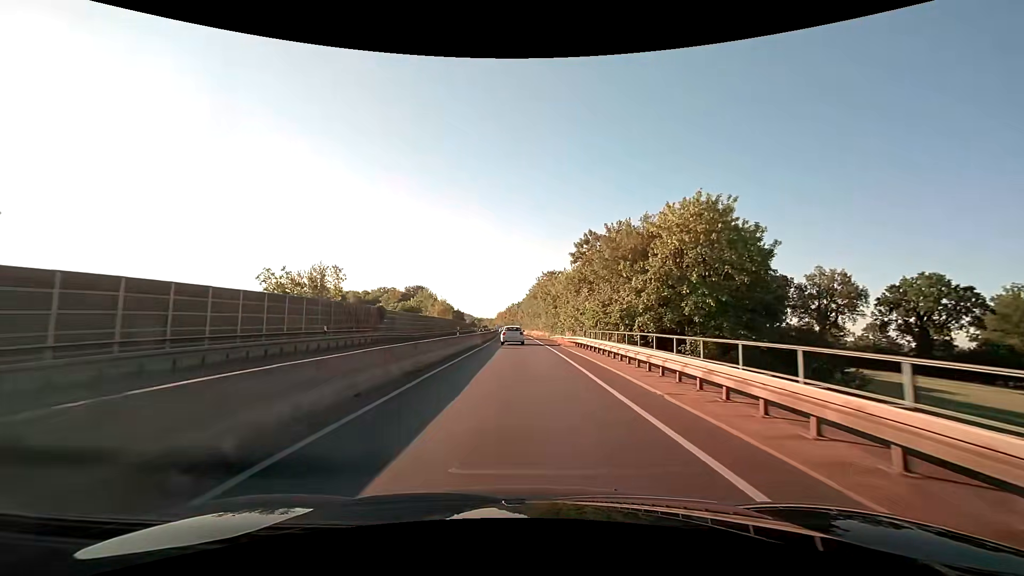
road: trunk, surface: asphalt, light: Day
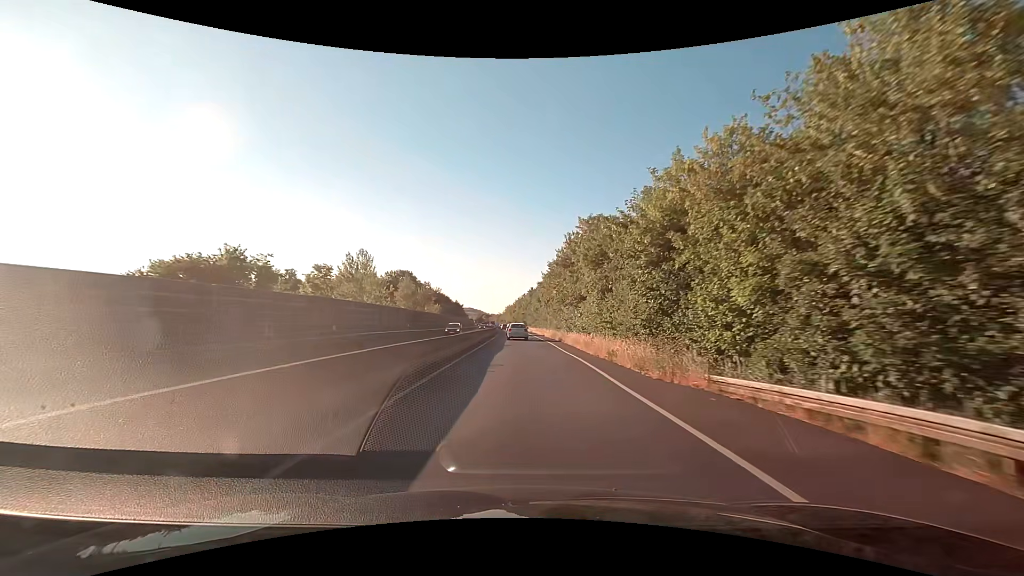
(-1.0, +51.7) m; -1°
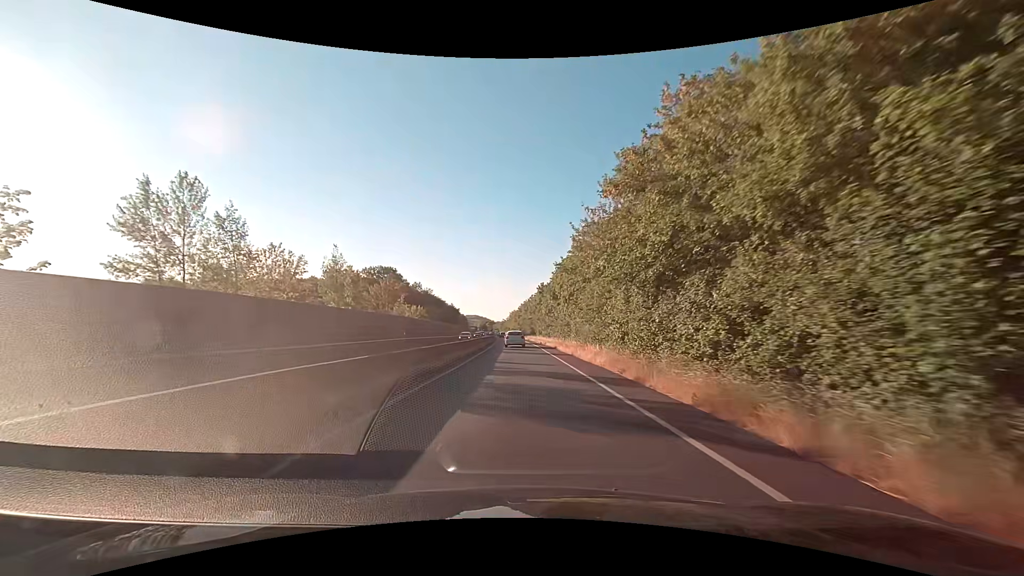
(-0.2, +32.5) m; -1°
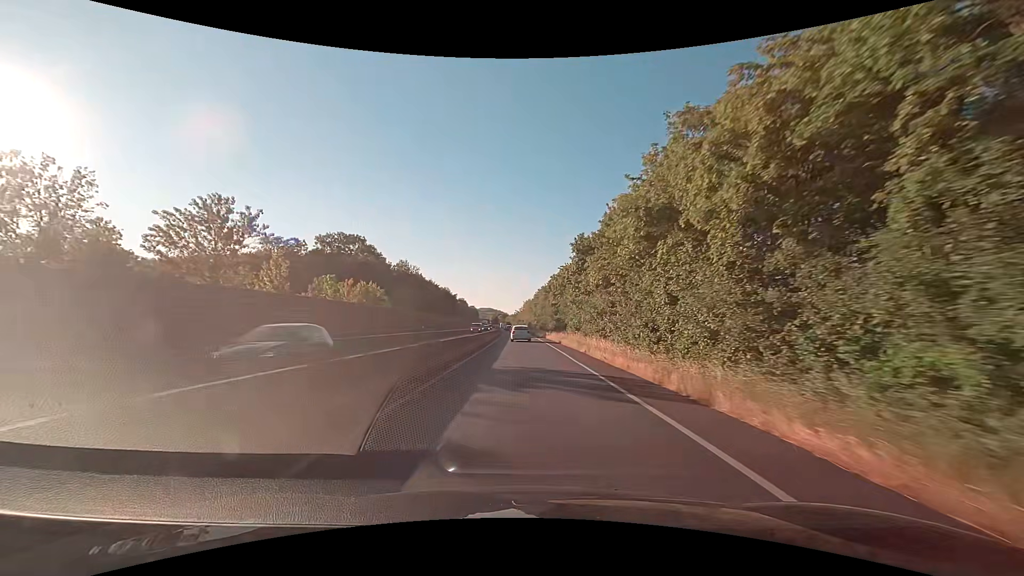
(-0.8, +44.3) m; -2°
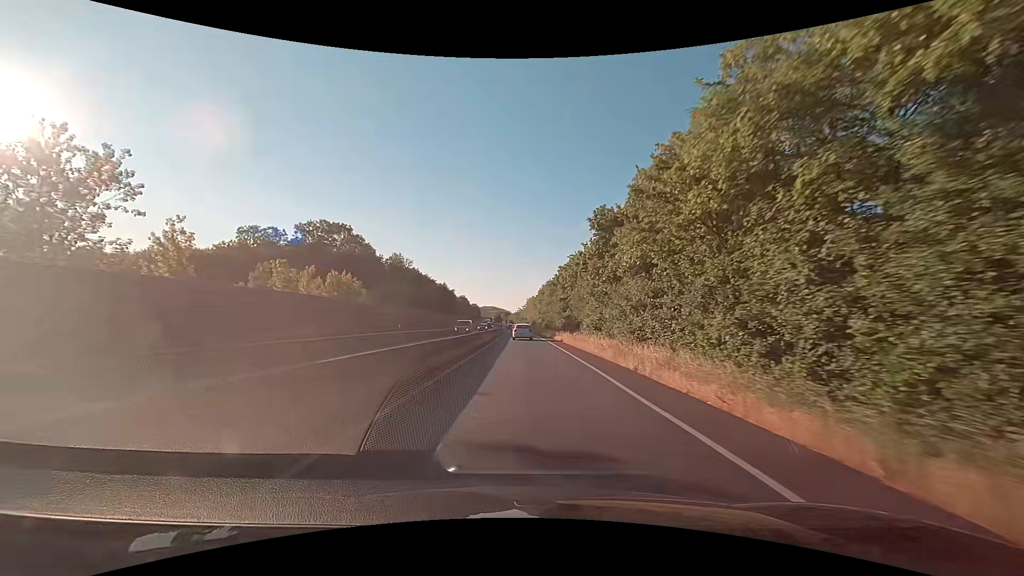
(0.0, +11.2) m; 0°
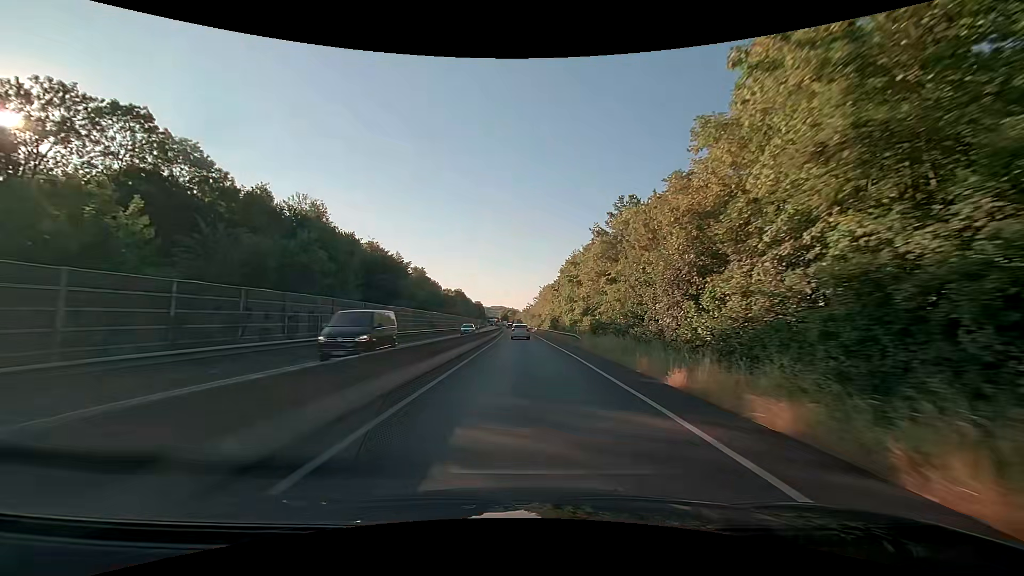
(-0.7, +56.8) m; -1°
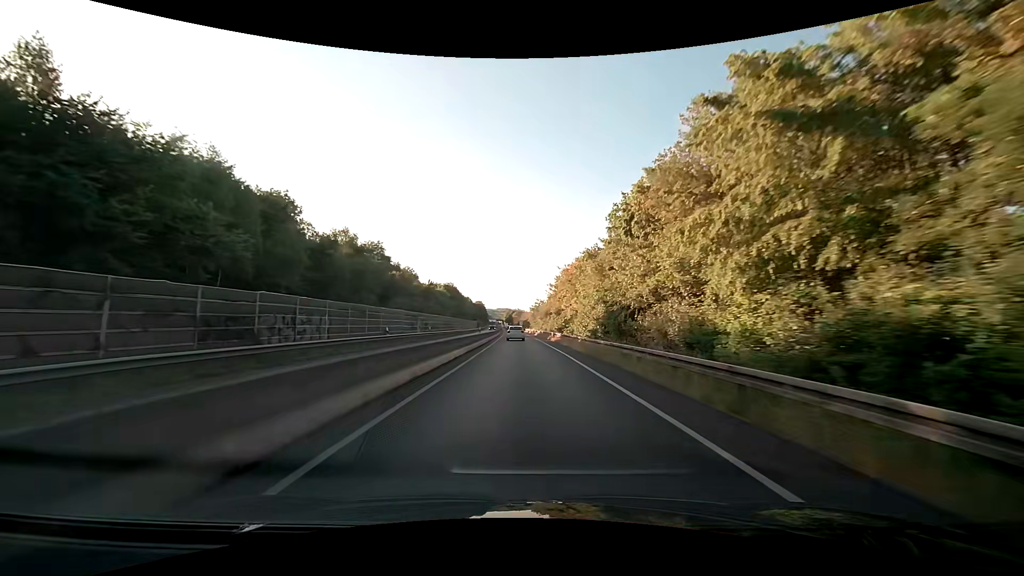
(-0.2, +47.1) m; -1°
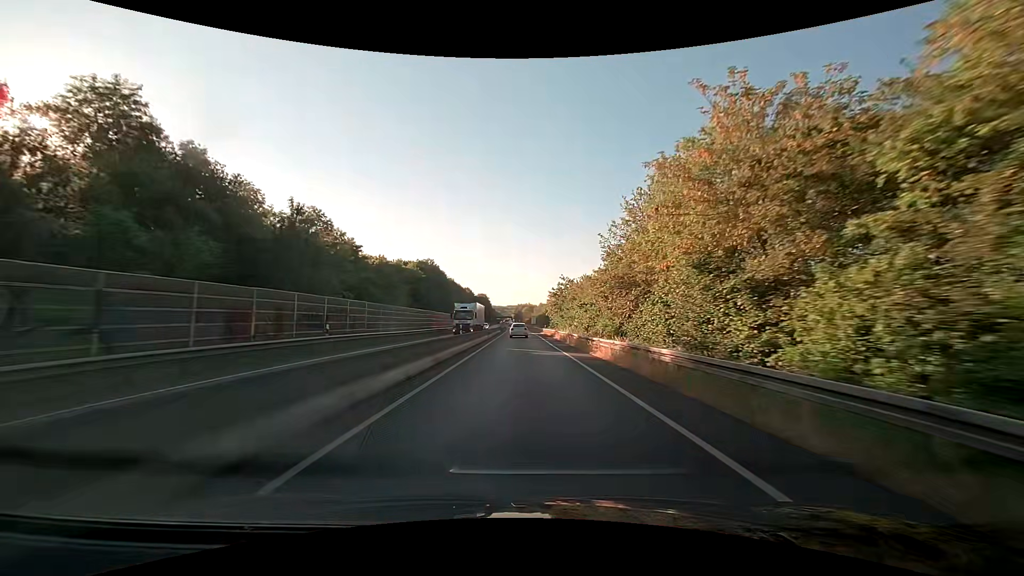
(-0.6, +60.9) m; -1°
(0, +10) (0, +20) (0, +30) (0, +40) (0, +50) (0, +60) (-1, +70) (-1, +80) (-1, +90) (-1, +100) m
